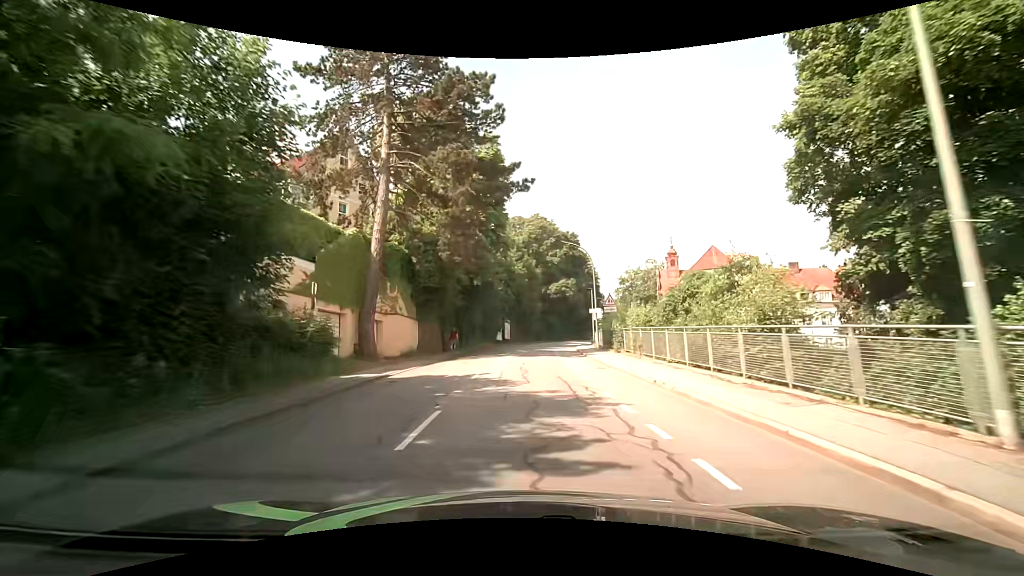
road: tertiary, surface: asphalt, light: Day
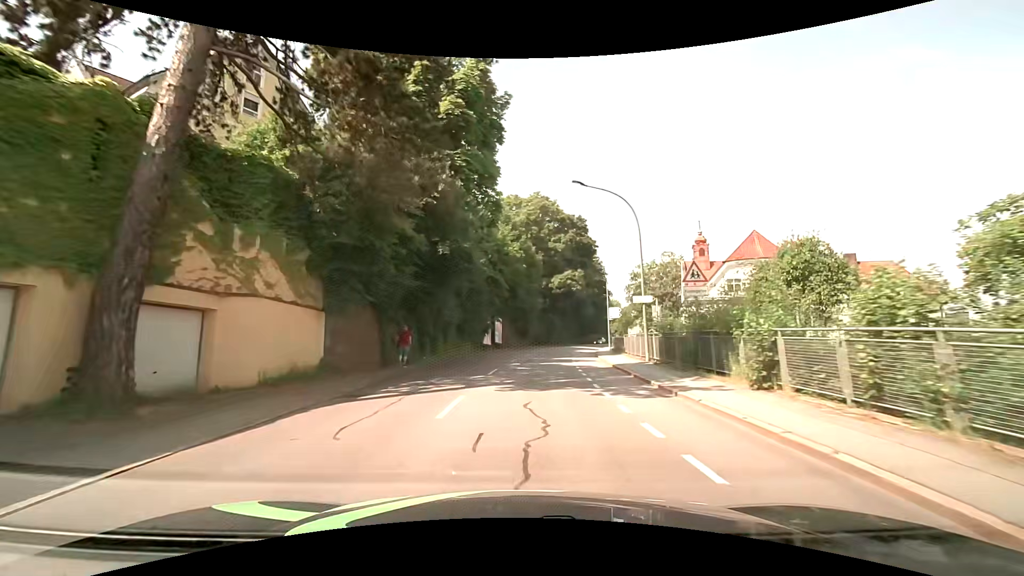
(+0.1, +15.8) m; +1°
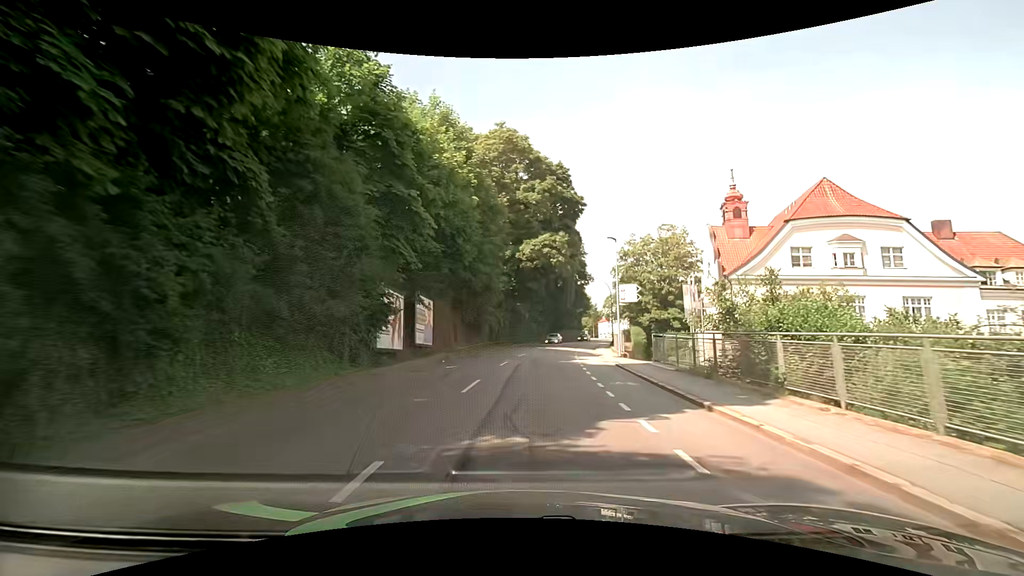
(+0.8, +24.0) m; +5°
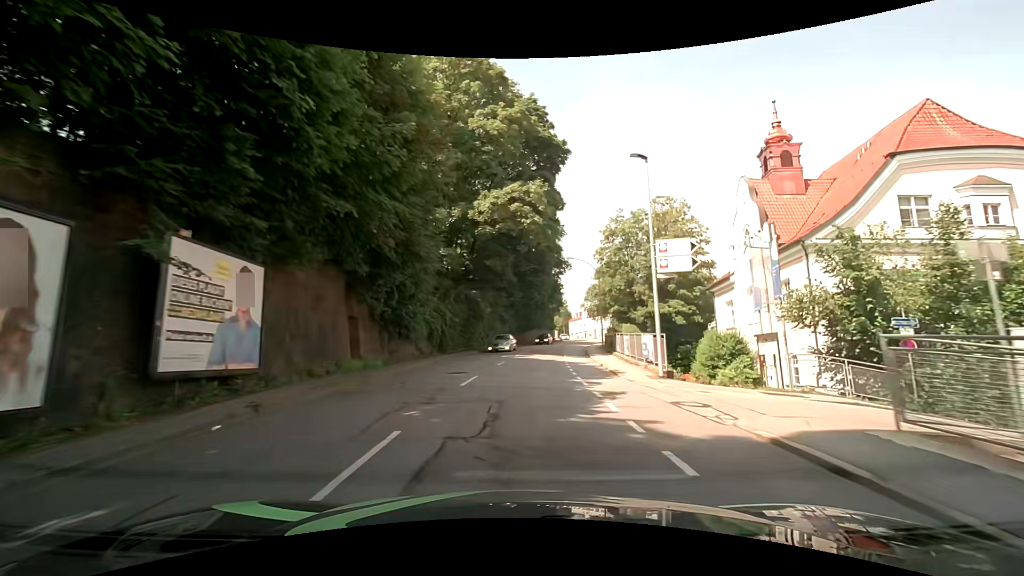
(+0.5, +16.3) m; +4°
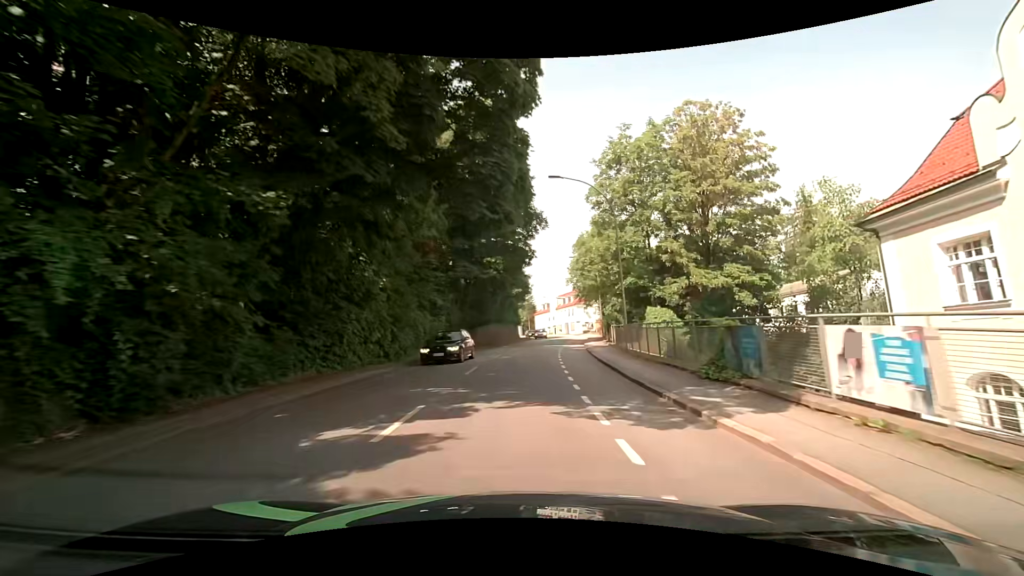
(+1.0, +24.7) m; +5°
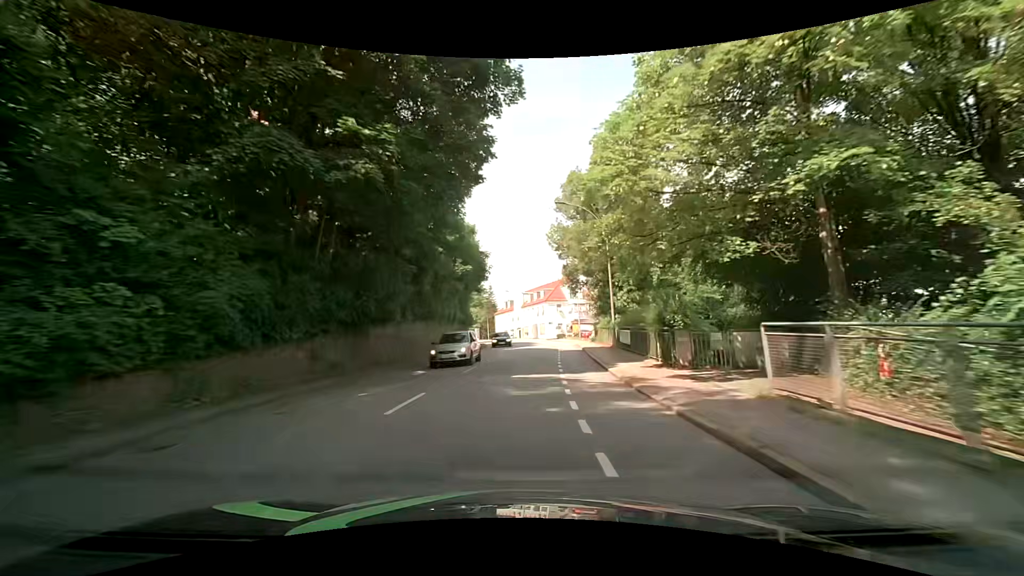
(+0.7, +24.6) m; +4°
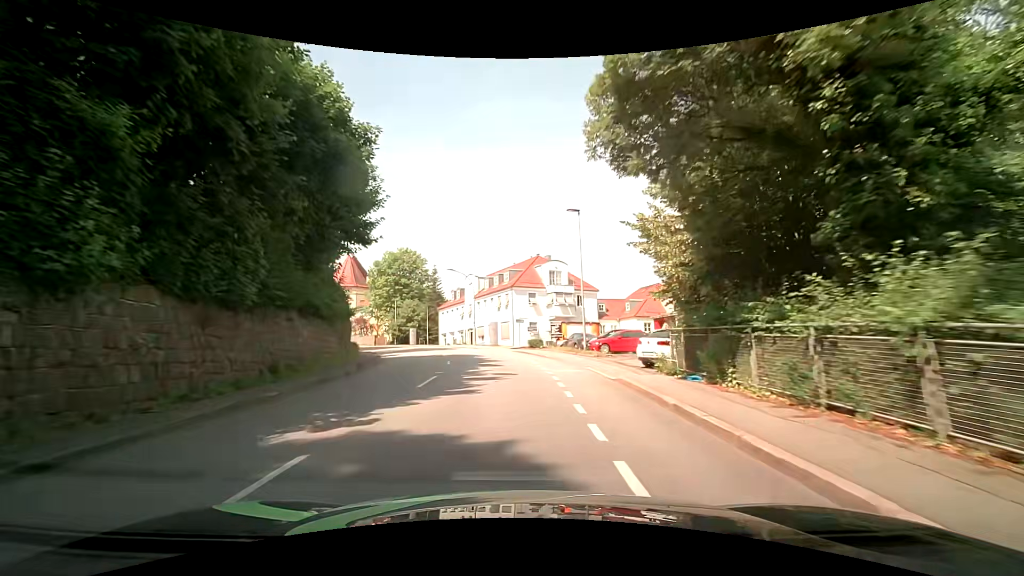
(+1.3, +32.5) m; +4°
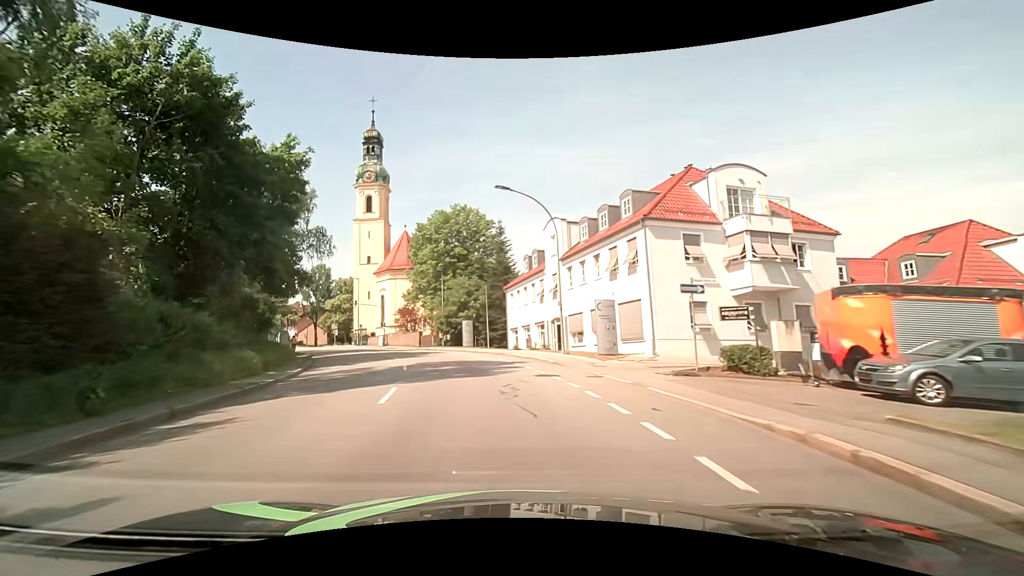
(-1.6, +31.4) m; -11°
(-1, +10) (-2, +20) (-5, +30) (-8, +39) (-12, +48) (-18, +56) (-23, +65) (-29, +73) (-35, +81) (-41, +89) m
